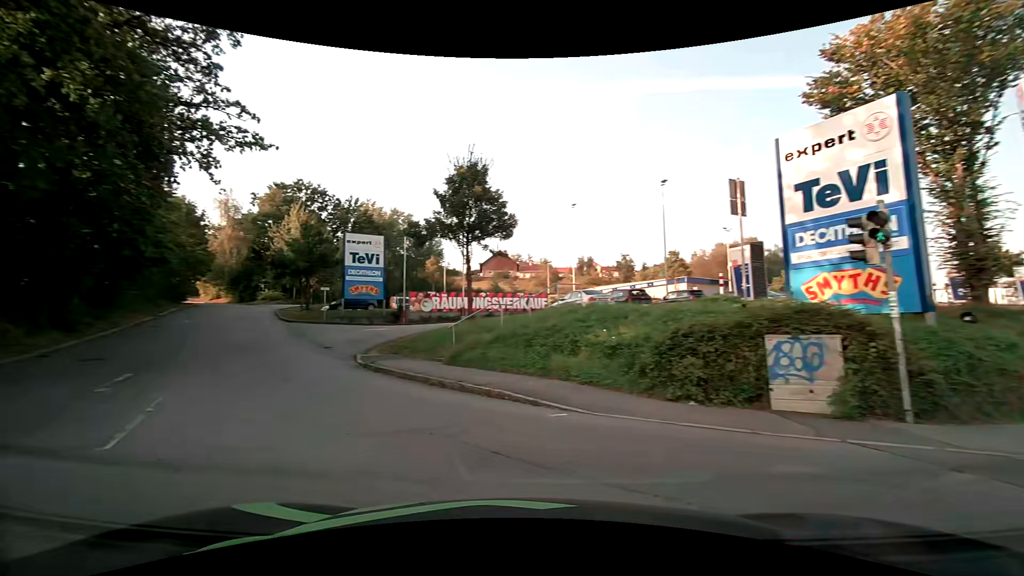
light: Day
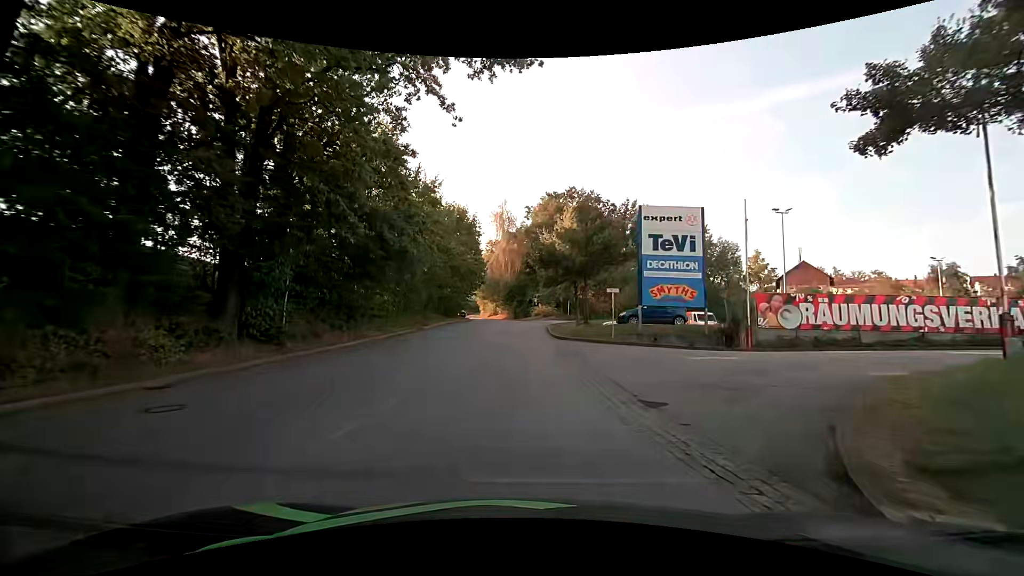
(-5.3, +14.1) m; -27°
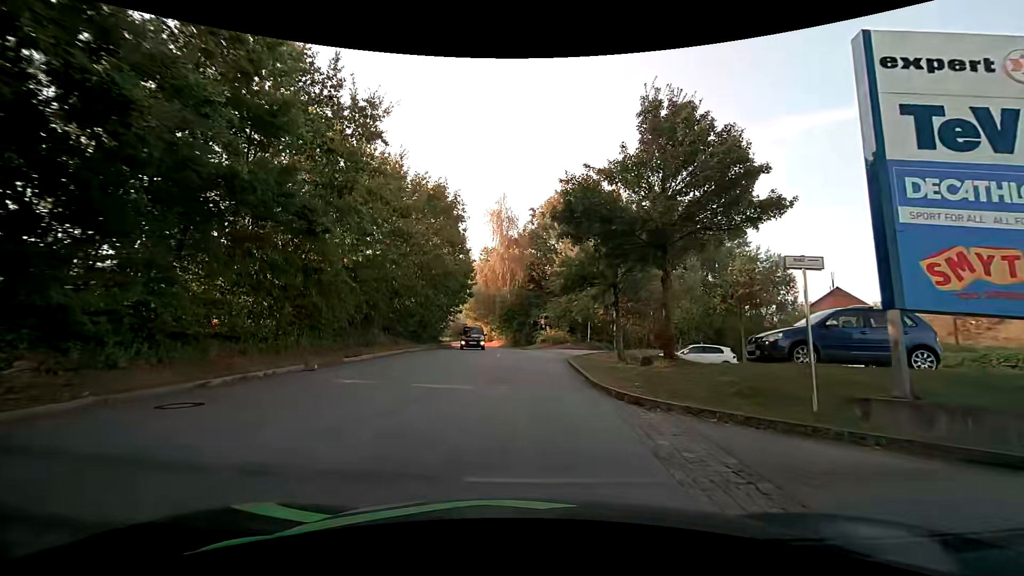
(-0.4, +16.4) m; -1°
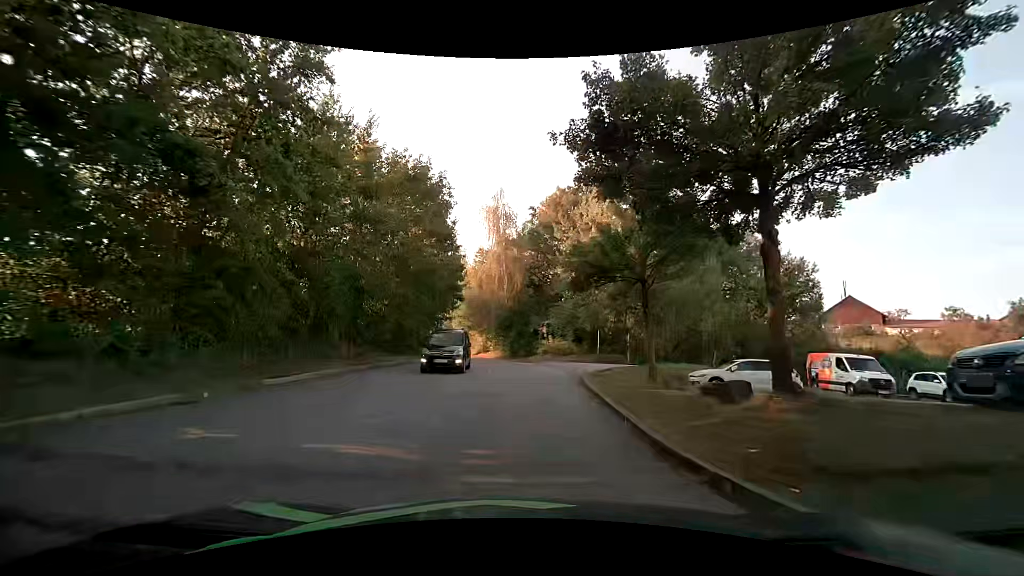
(-0.1, +5.9) m; +1°
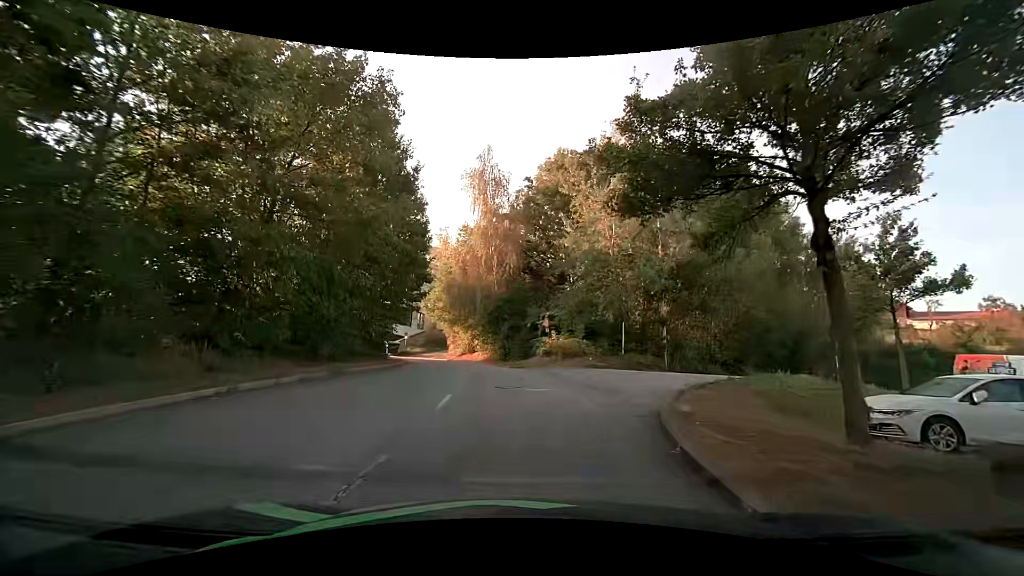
(-0.3, +10.7) m; +1°
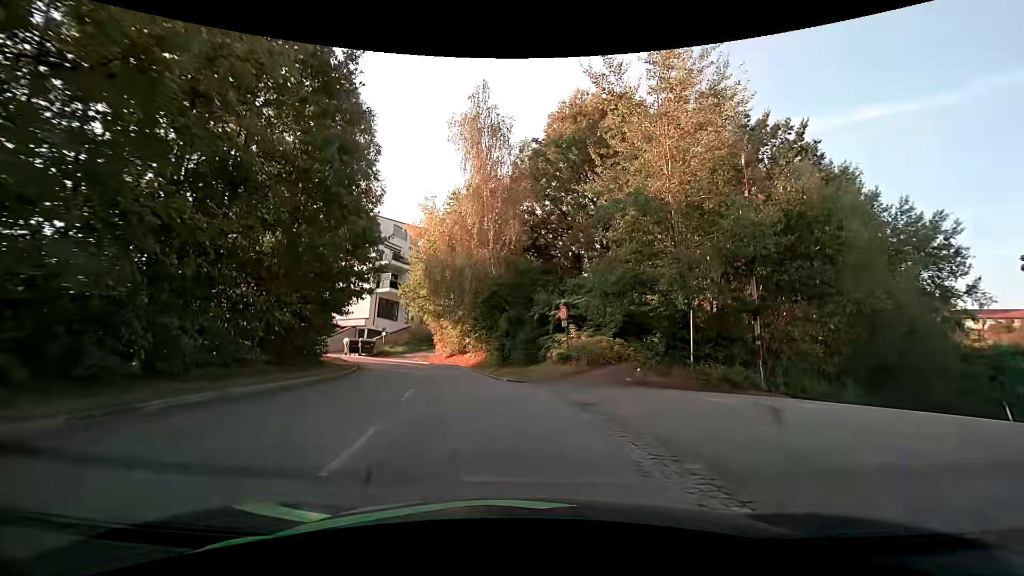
(-0.3, +10.0) m; -1°
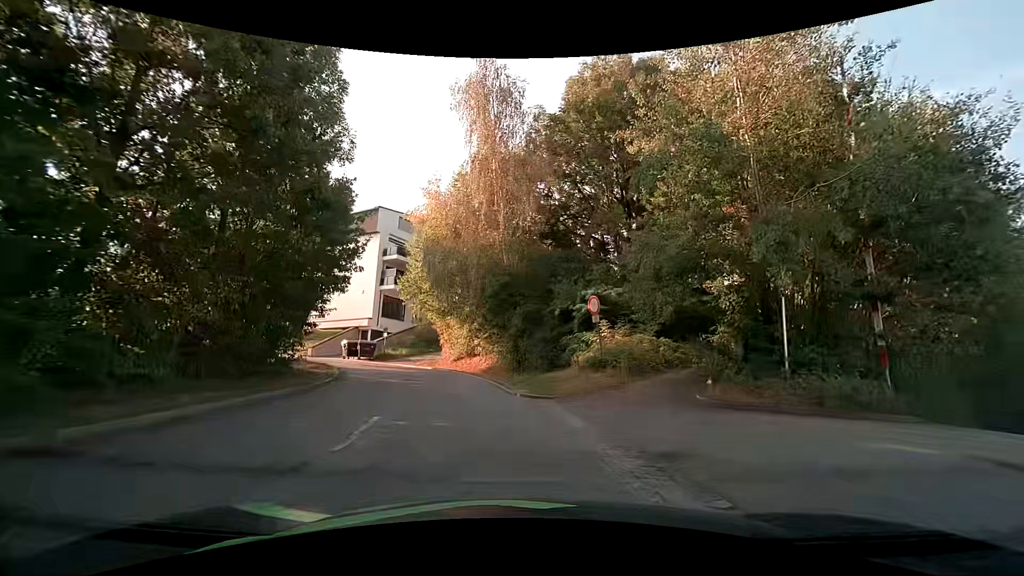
(-0.1, +4.6) m; -2°
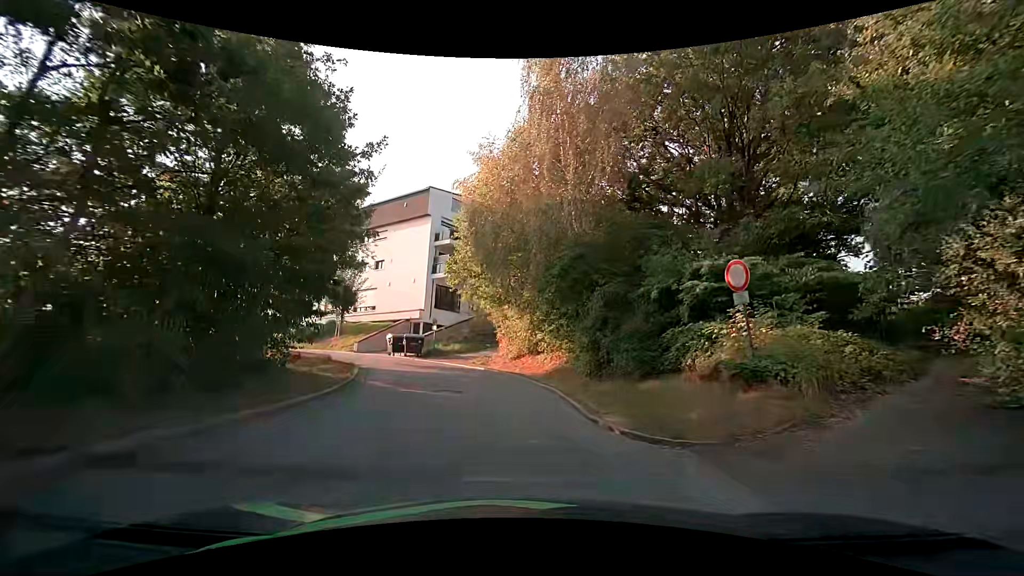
(-0.4, +5.8) m; -6°
(-1, +10) (-3, +20) (-7, +28) (-15, +35) (-23, +41) (-31, +47) (-39, +52) (-47, +58) (-55, +64) (-63, +71) m
